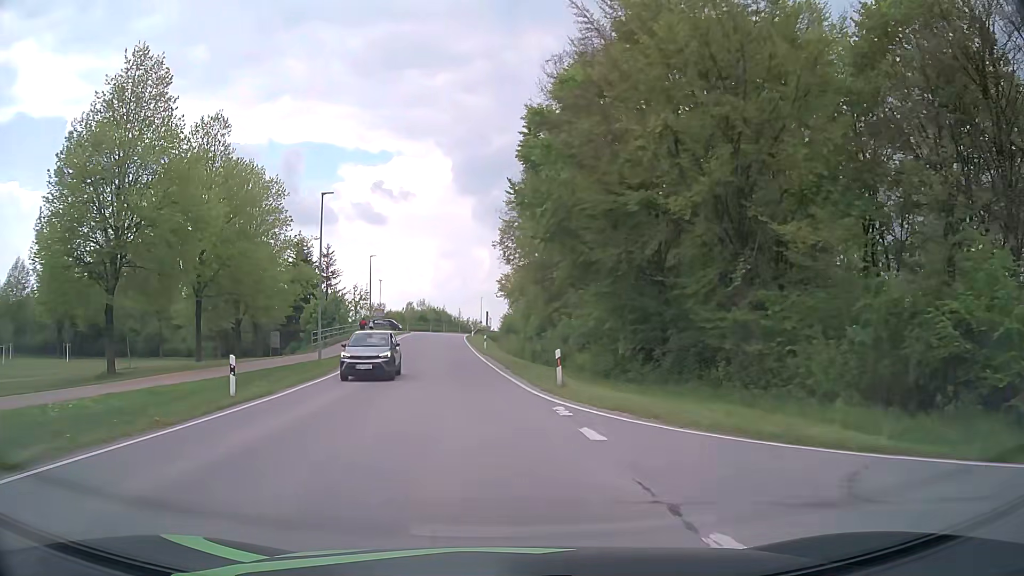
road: tertiary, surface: asphalt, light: Day
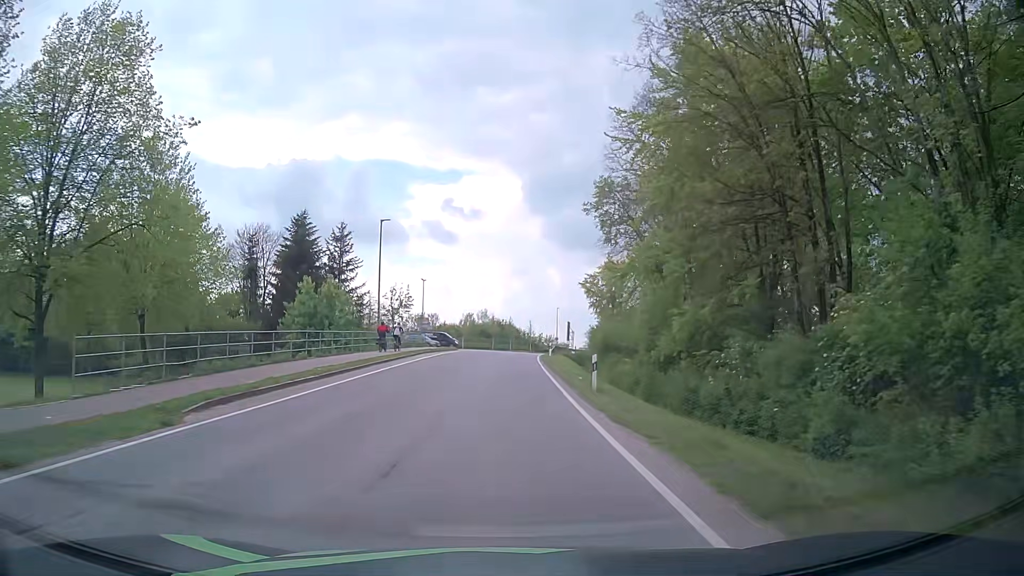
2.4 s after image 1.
(-1.9, +28.7) m; -6°
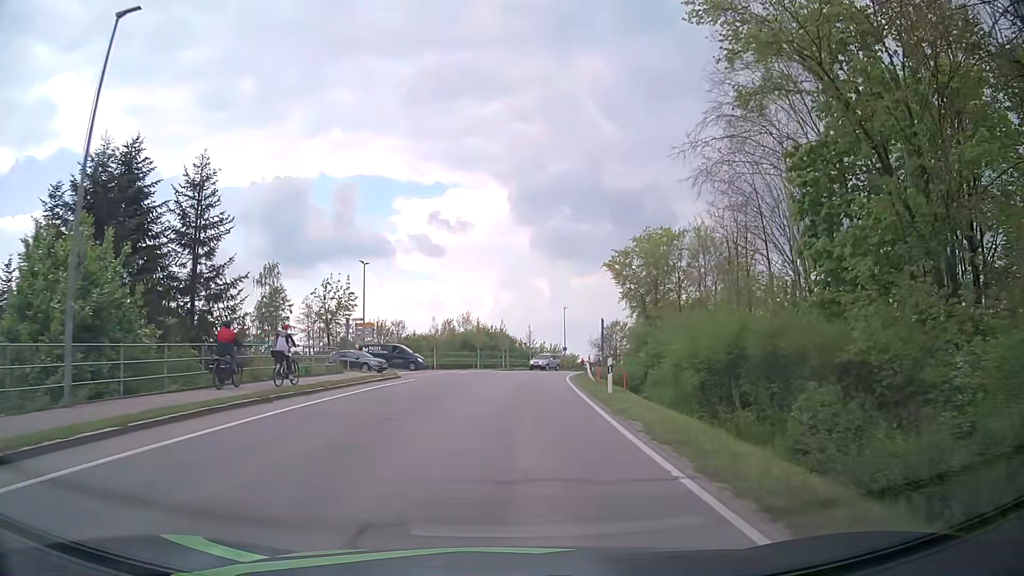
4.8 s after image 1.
(+0.1, +30.3) m; +1°
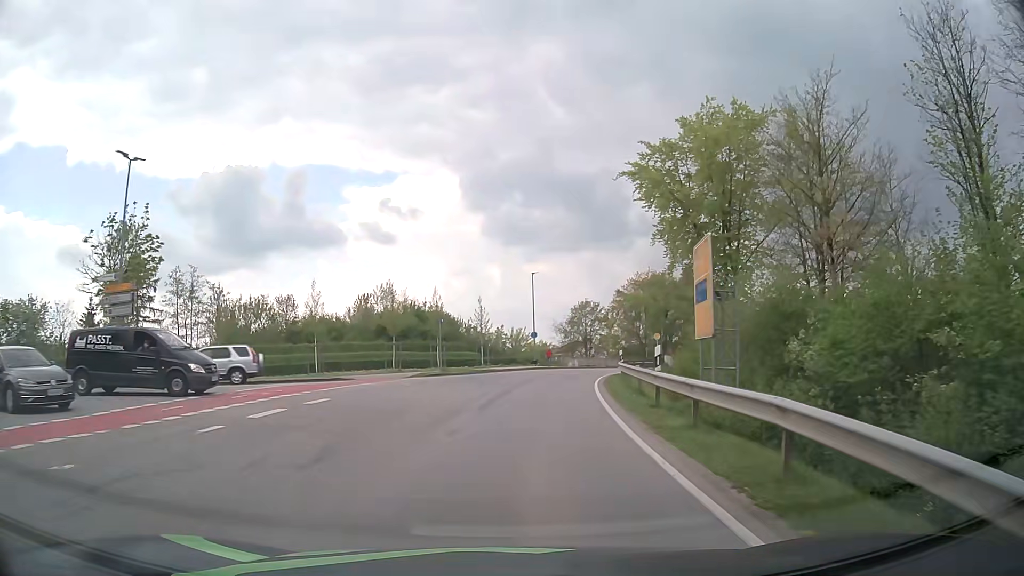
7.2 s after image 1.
(+0.8, +29.5) m; +4°
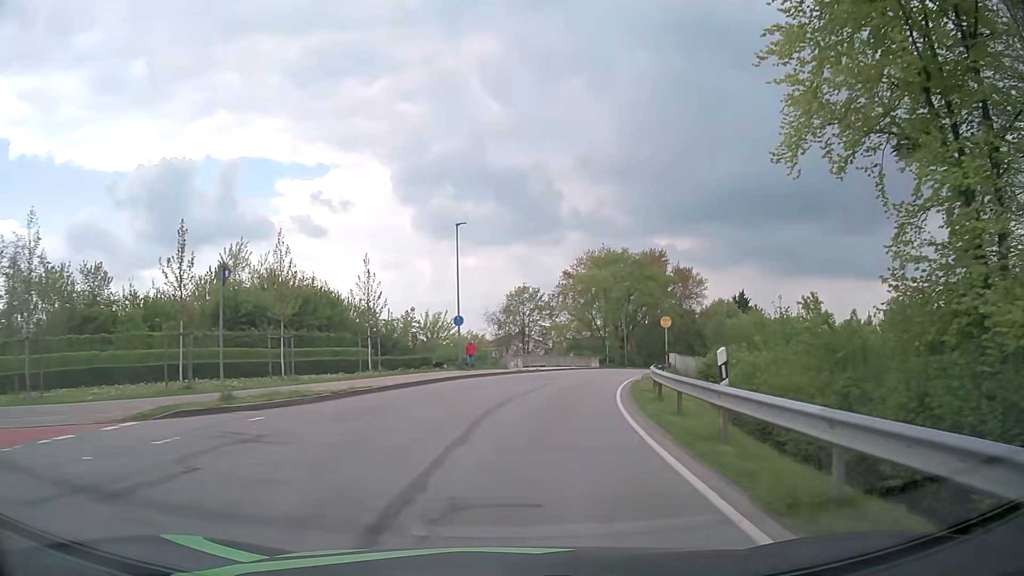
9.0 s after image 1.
(+0.9, +21.4) m; +5°
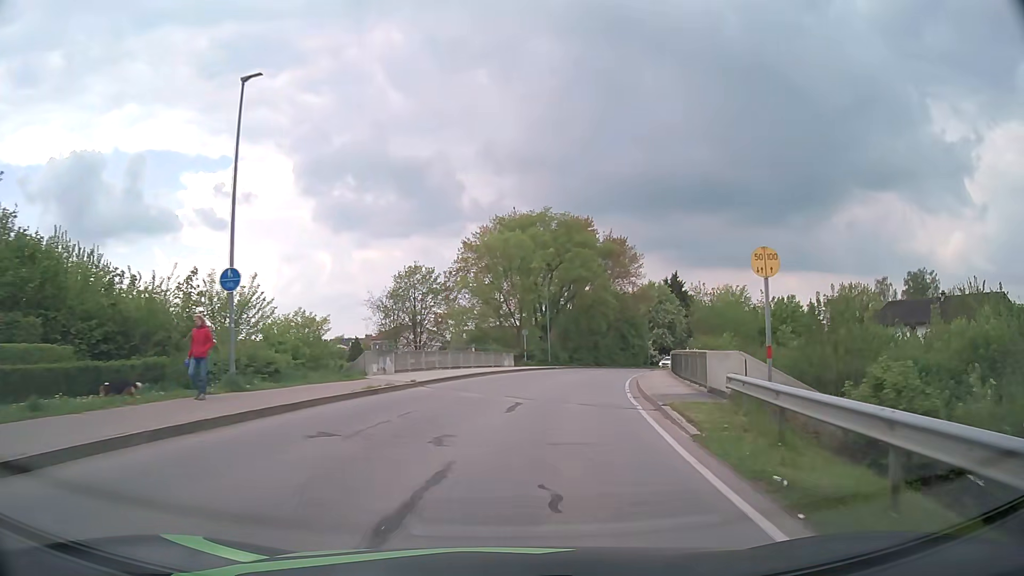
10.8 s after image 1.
(+1.5, +20.8) m; +8°
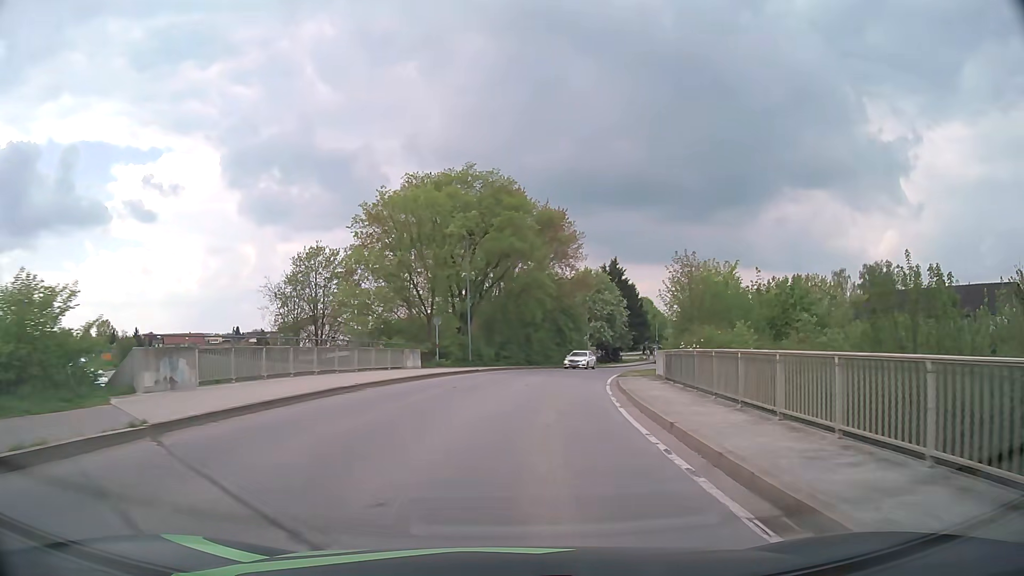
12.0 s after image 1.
(+0.7, +13.5) m; +6°
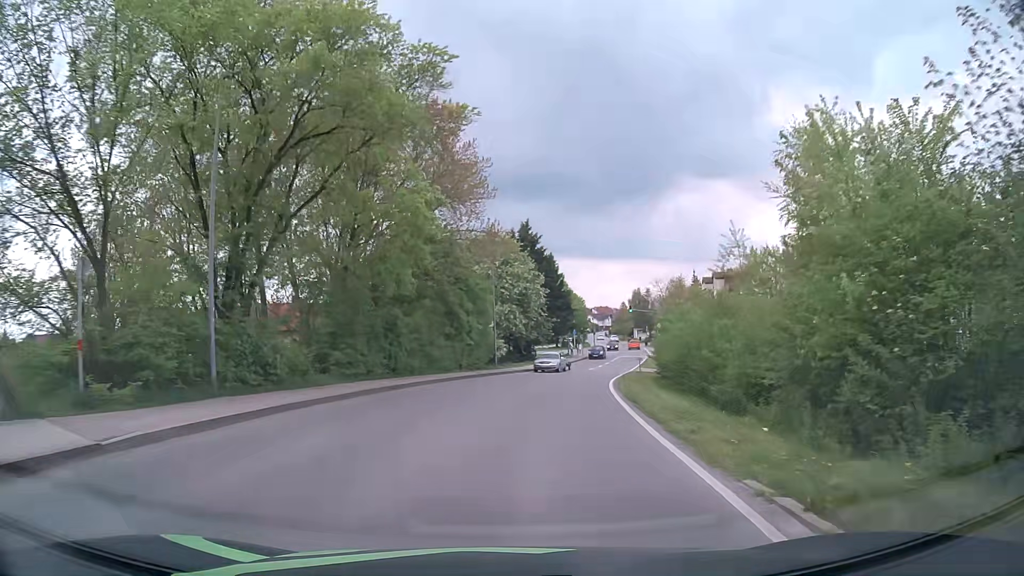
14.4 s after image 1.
(+2.3, +26.6) m; +9°
(0, +10) (+1, +20) (+3, +30) (+5, +40) (+7, +49) (+9, +59) (+12, +69) (+15, +78) (+17, +88) (+14, +98) m
